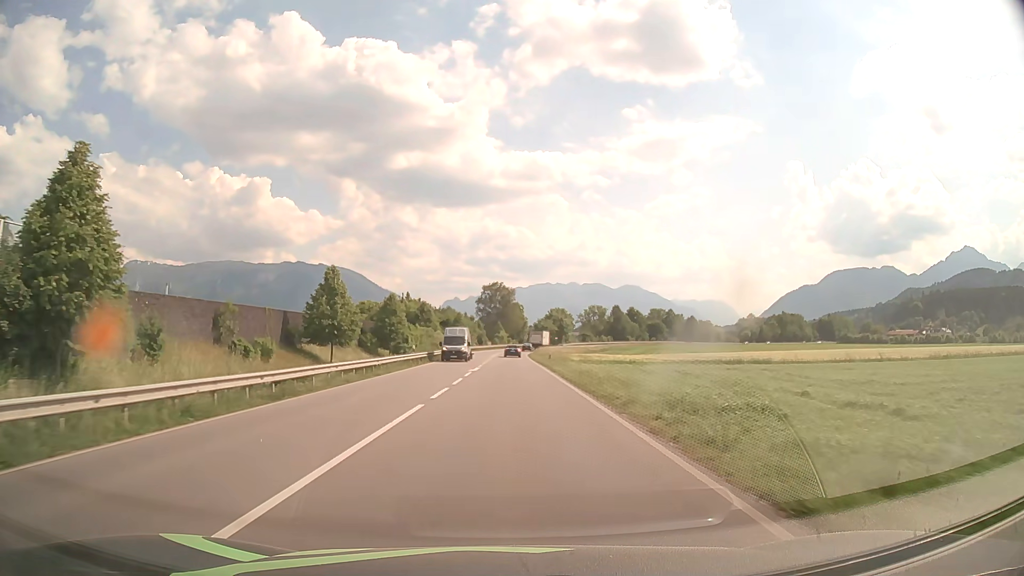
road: primary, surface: asphalt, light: Day
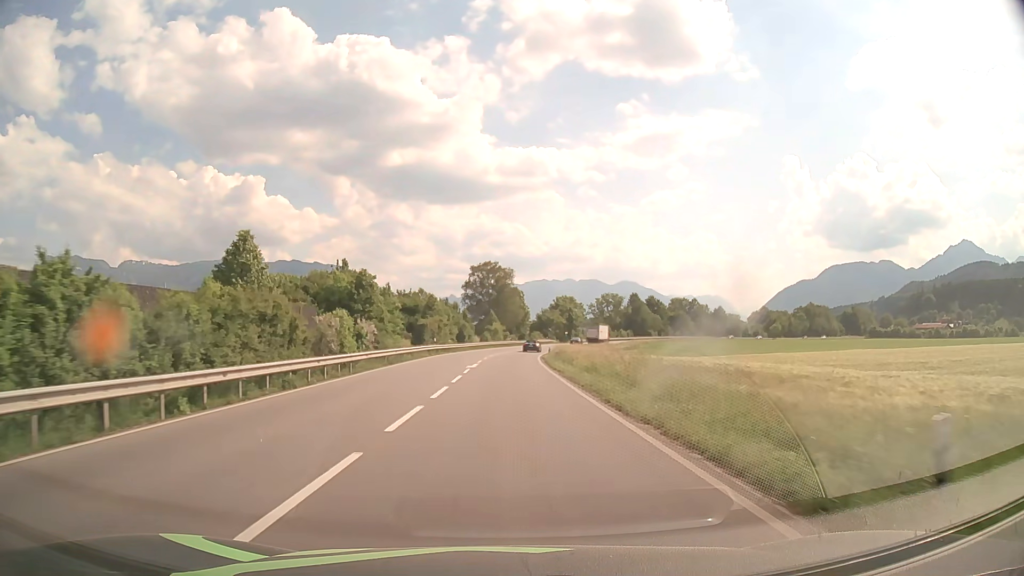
(+0.2, +43.1) m; 0°
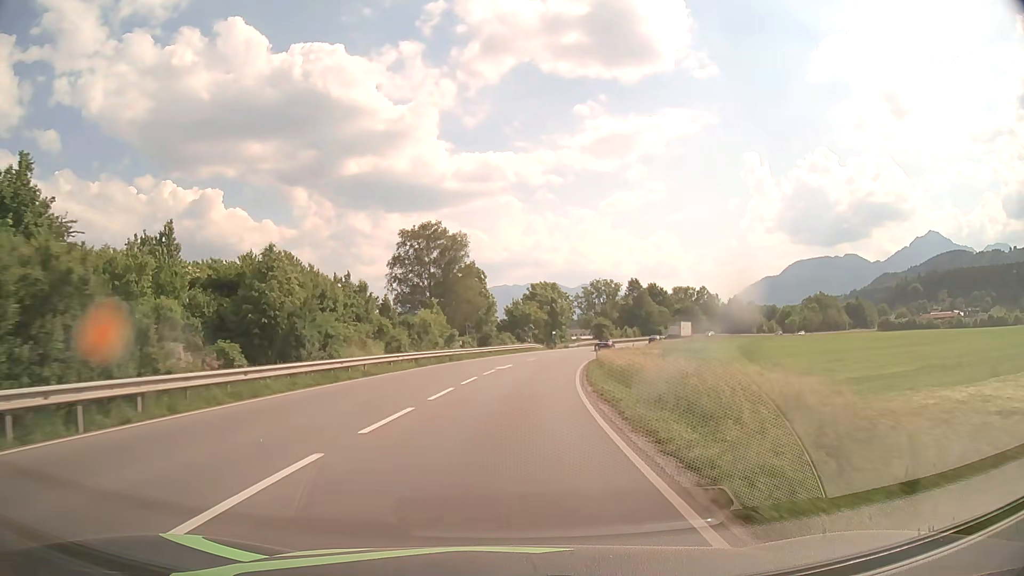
(+1.0, +54.0) m; +3°
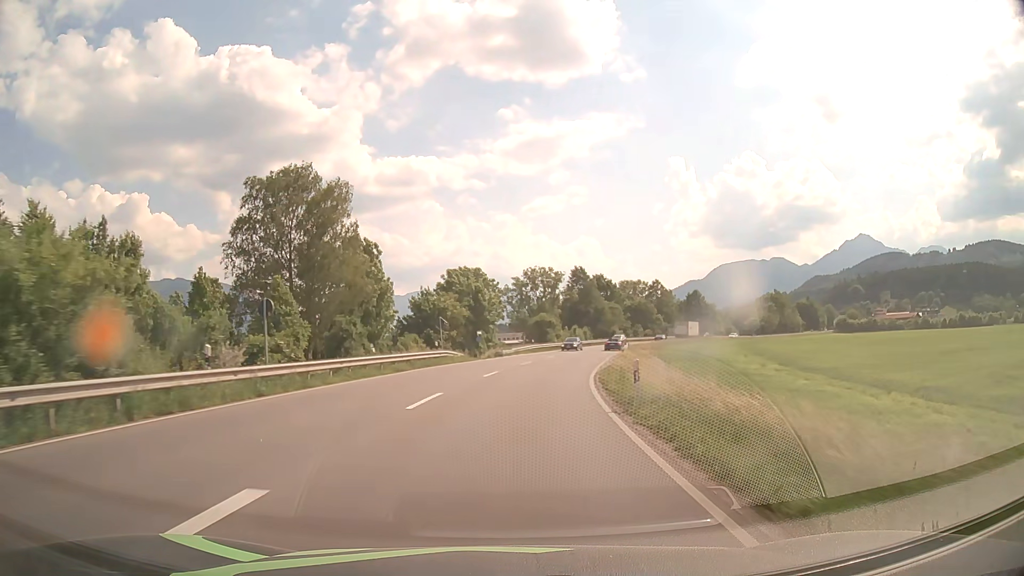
(+1.7, +32.2) m; +7°
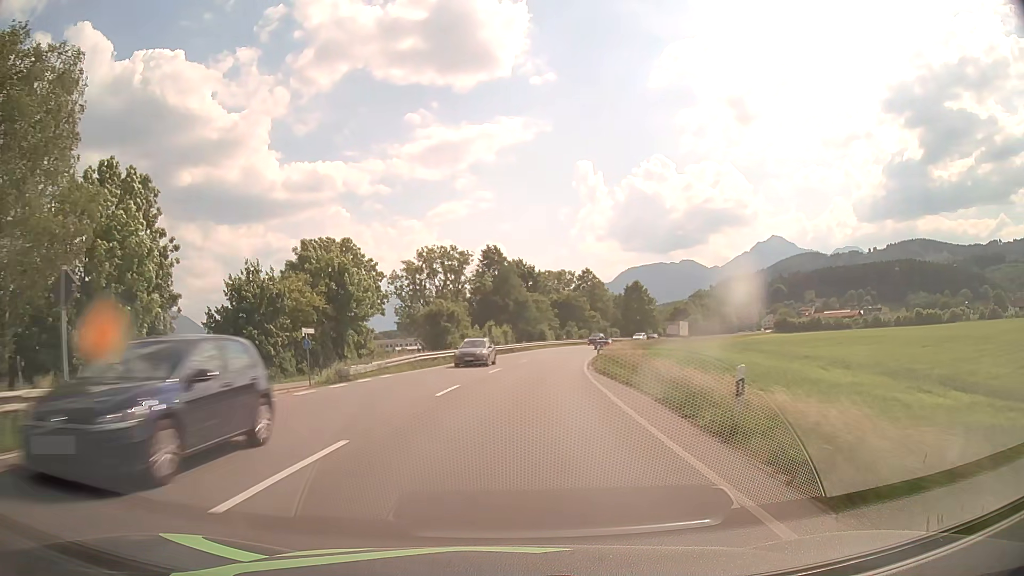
(+2.3, +32.1) m; +8°
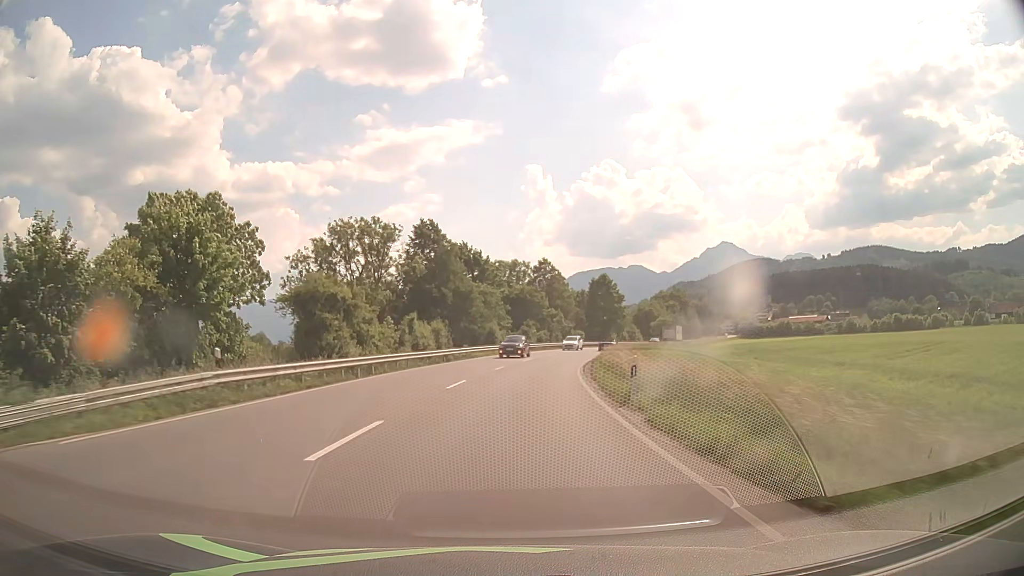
(+0.9, +21.4) m; +5°
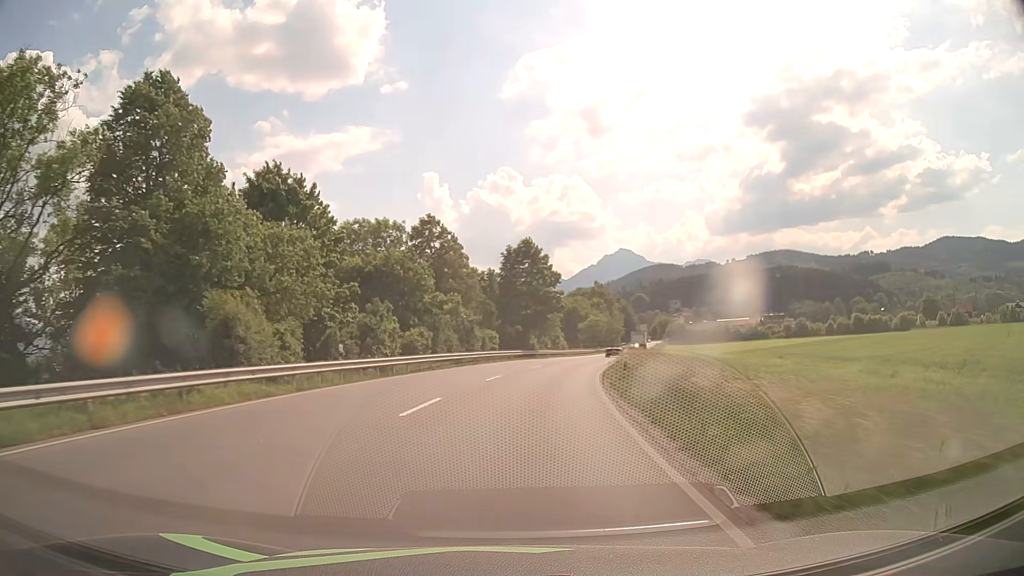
(+3.3, +42.8) m; +9°
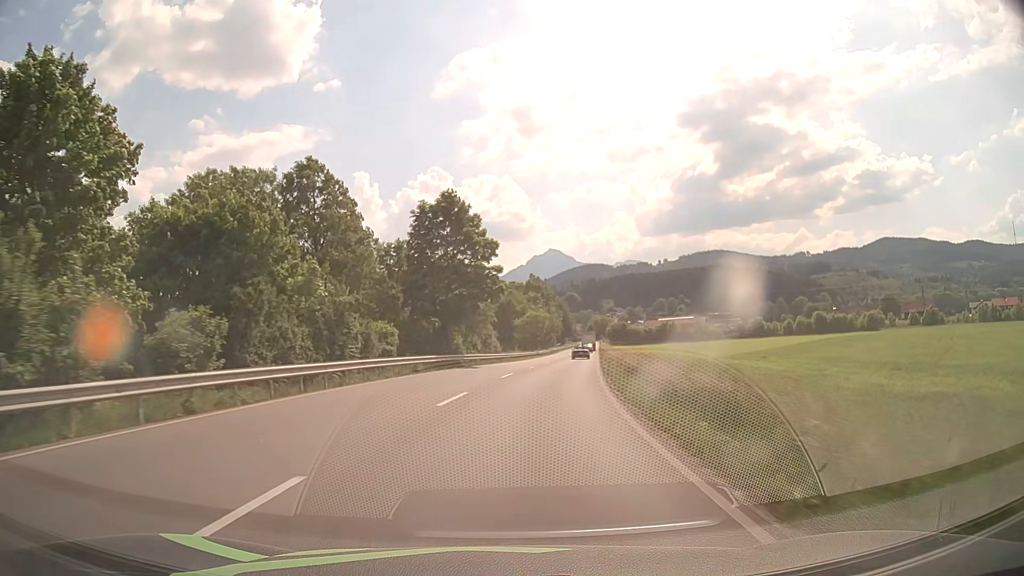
(+1.0, +21.4) m; +6°
(0, +10) (+1, +20) (+2, +30) (+3, +40) (+5, +50) (+6, +60) (+8, +70) (+9, +79) (+10, +89) (+12, +99) m
